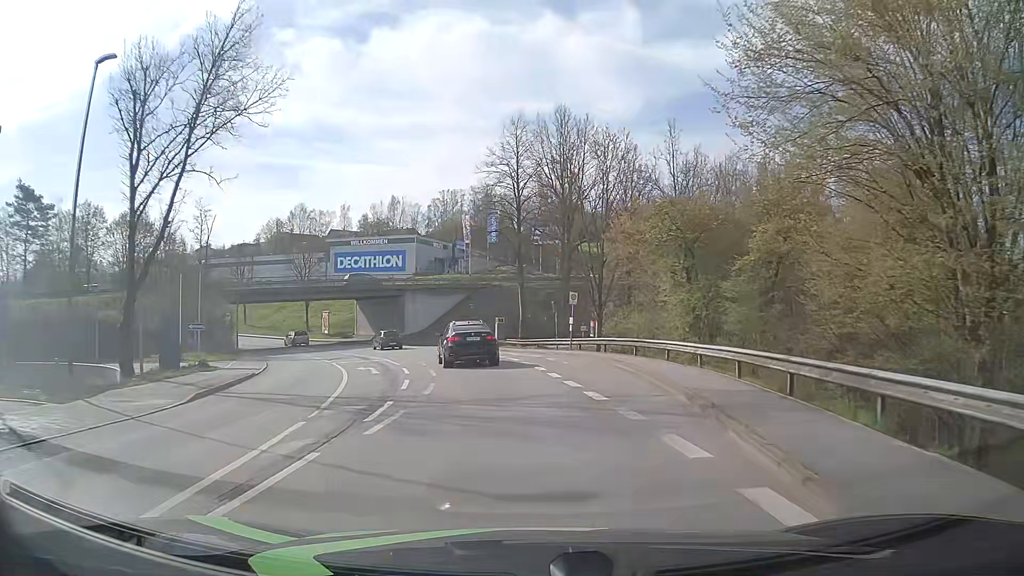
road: tertiary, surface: asphalt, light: Day
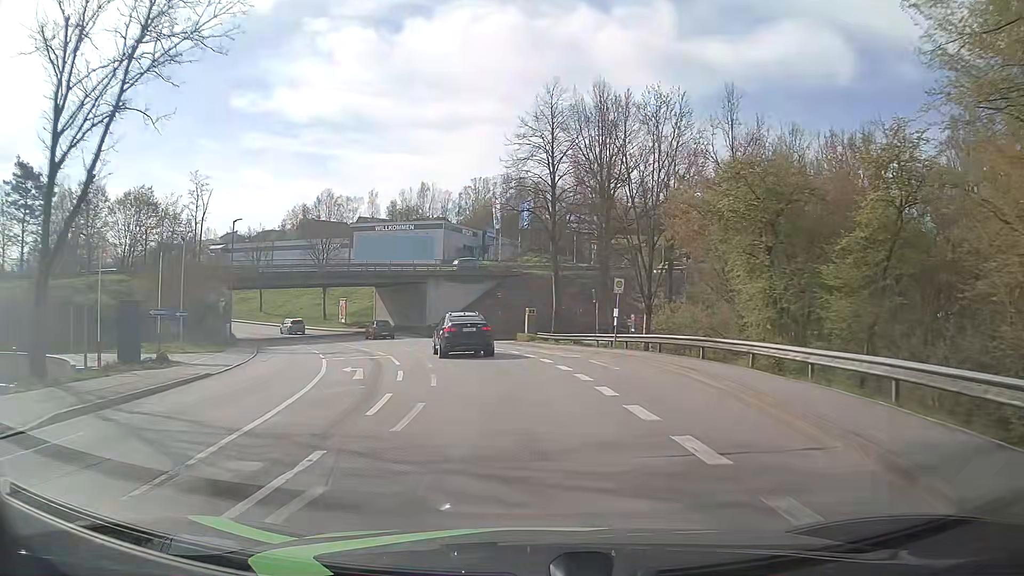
(-0.1, +6.3) m; -2°
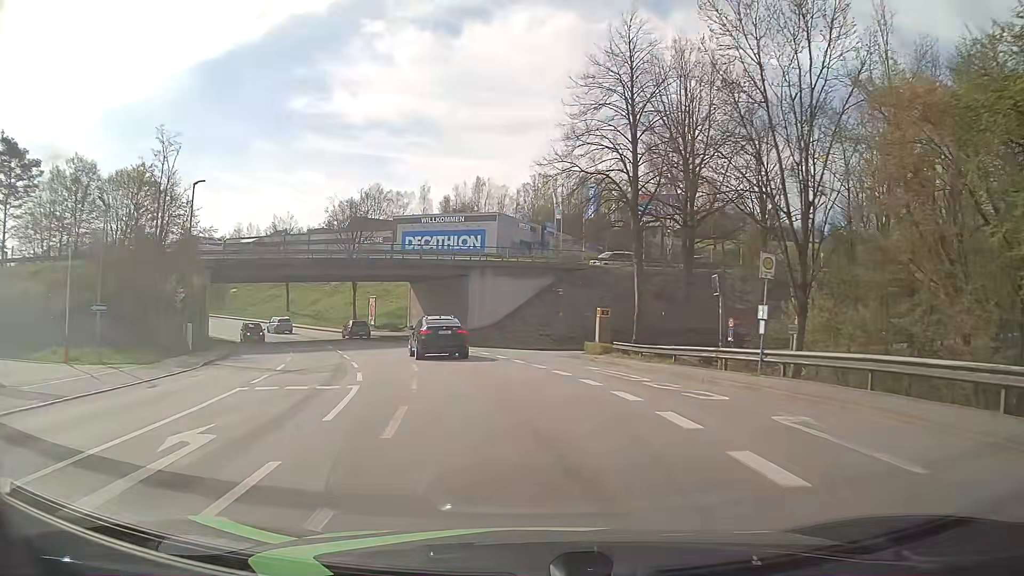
(-0.7, +13.1) m; -5°
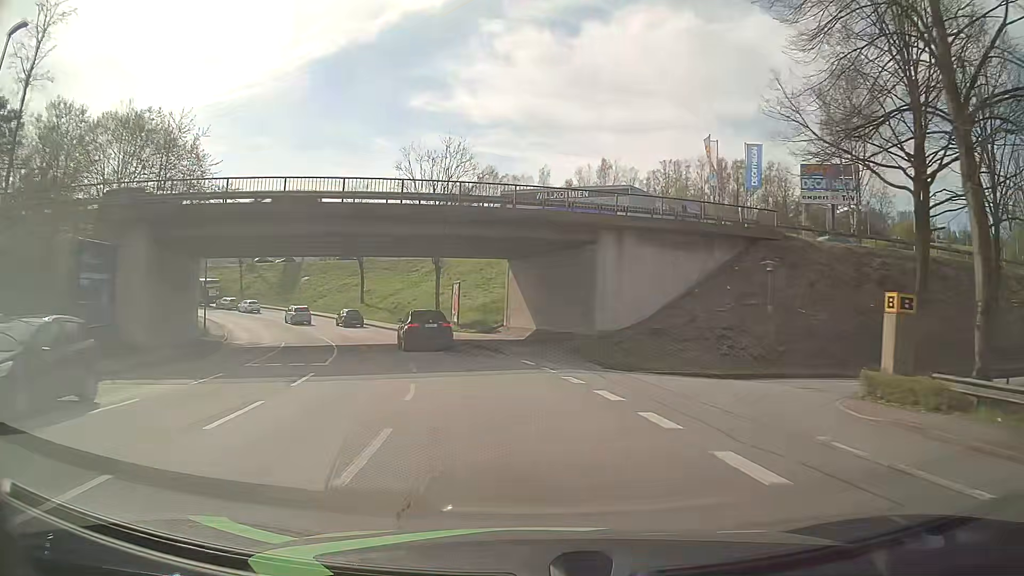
(-1.8, +20.6) m; -10°
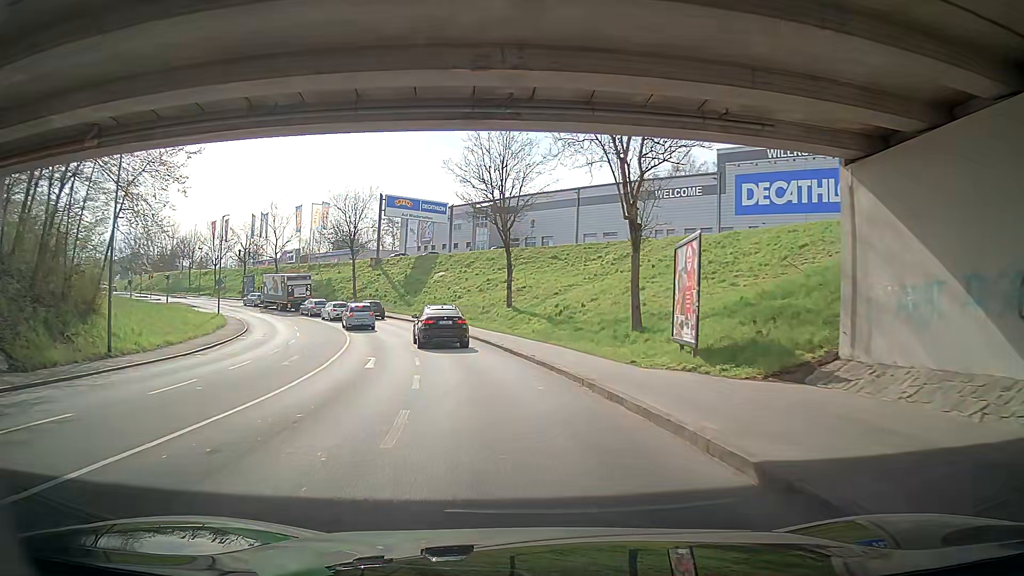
(-4.1, +28.5) m; -15°
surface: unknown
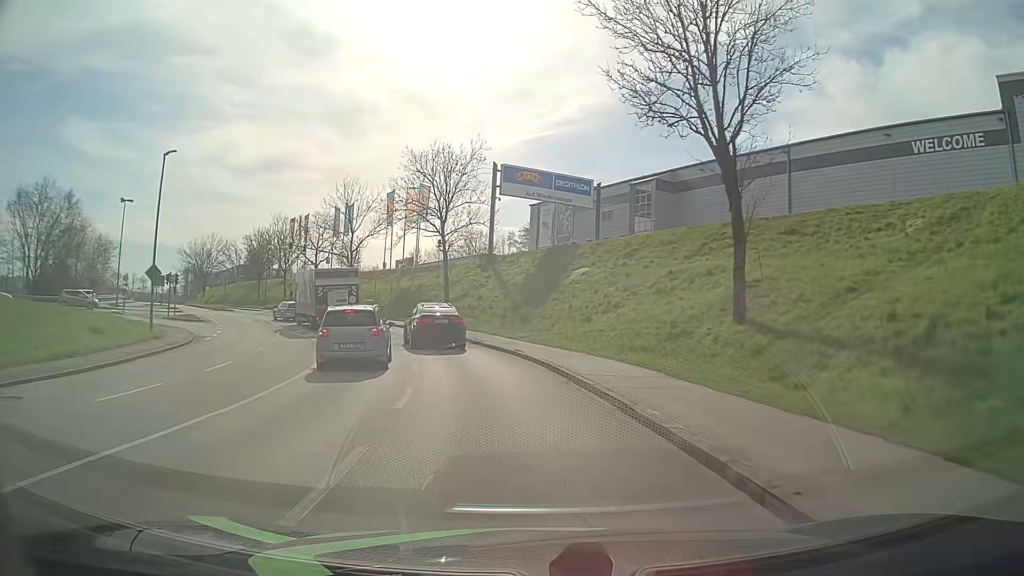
(-3.3, +27.1) m; -14°
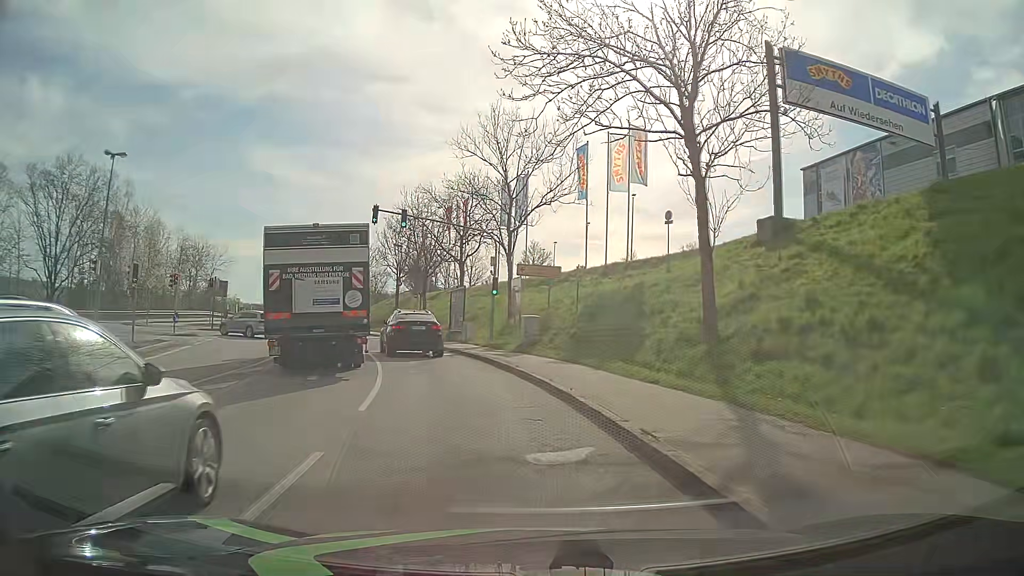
(-4.8, +30.4) m; -19°
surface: asphalt
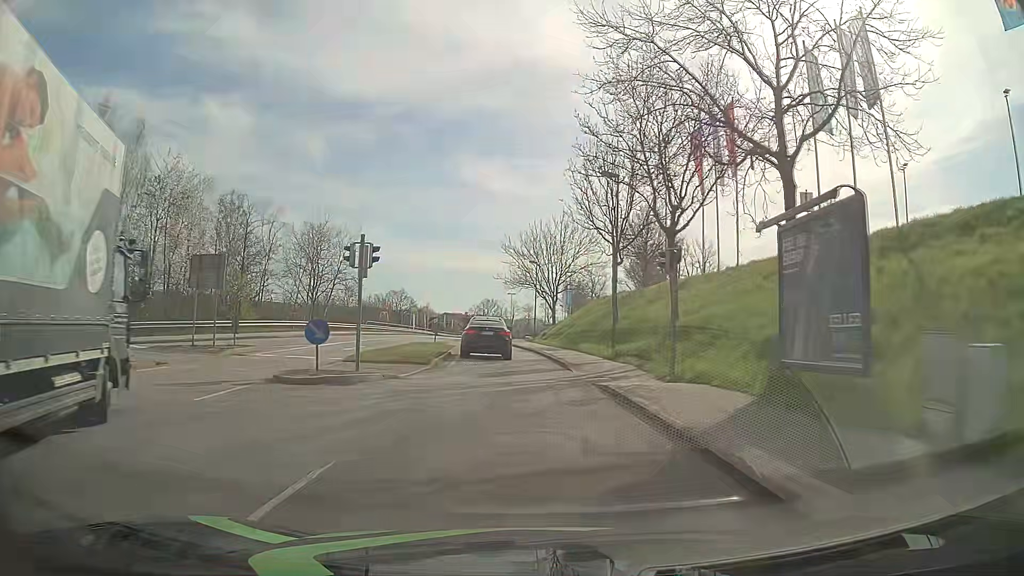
(-5.5, +30.8) m; -18°
(0, +10) (-1, +20) (-2, +30) (-3, +40) (-3, +50) (-4, +60) (-5, +70) (-5, +80) (-6, +90) (-6, +100) m
